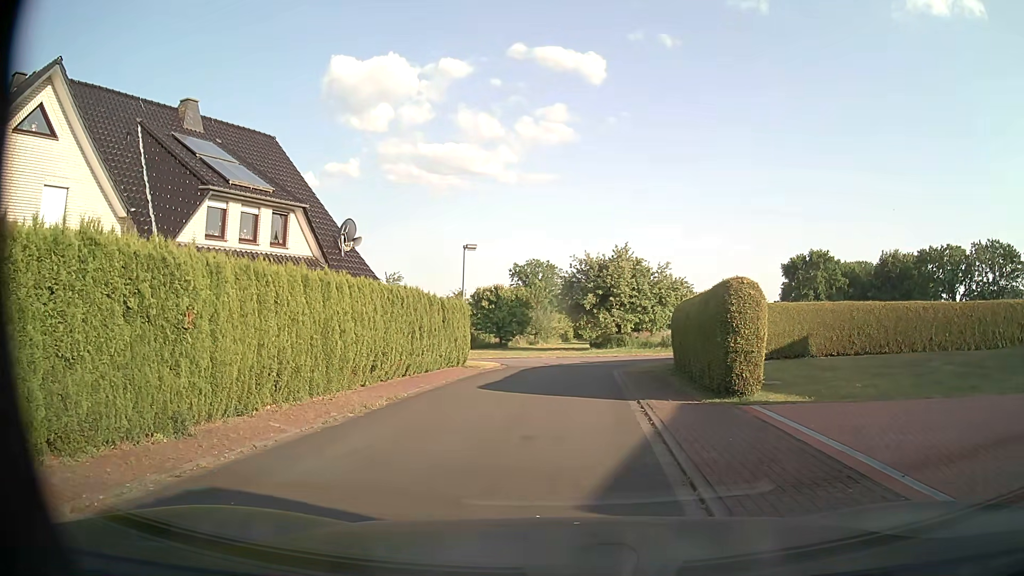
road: residential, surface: paved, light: Day
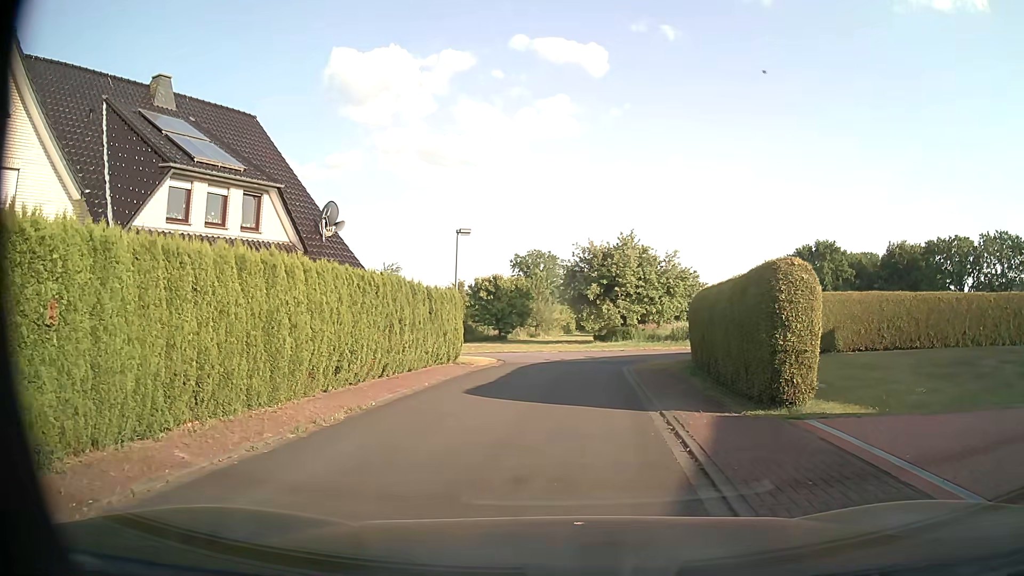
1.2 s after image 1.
(0.0, +2.5) m; -1°
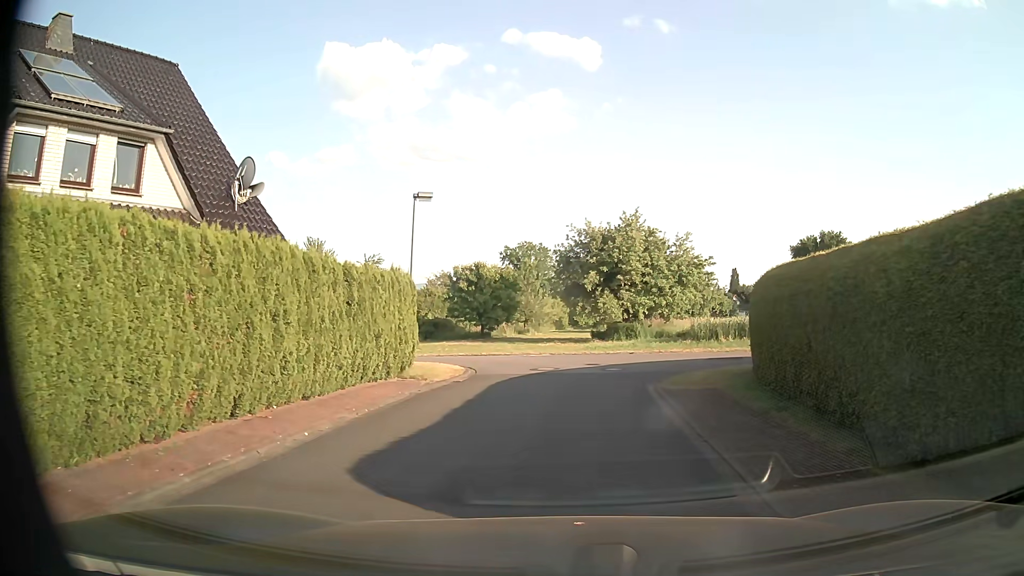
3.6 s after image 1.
(+0.2, +6.9) m; +2°
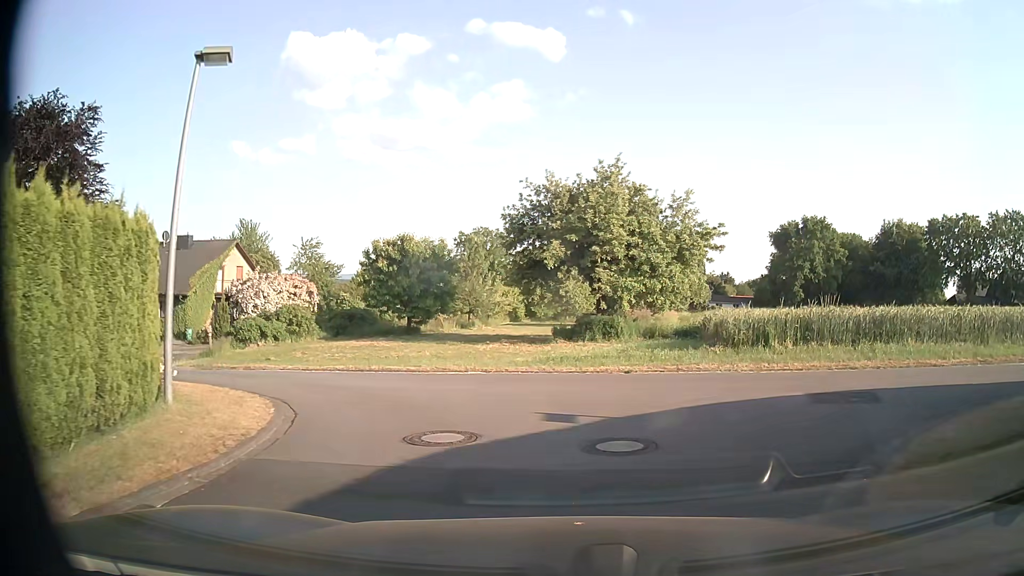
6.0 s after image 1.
(+0.4, +10.8) m; +3°
(+1, +10) (-7, +16) (-16, +20) (-19, +29) (-17, +39) (-15, +48) (-13, +58) (-12, +68) (-9, +78) (-2, +85) m
